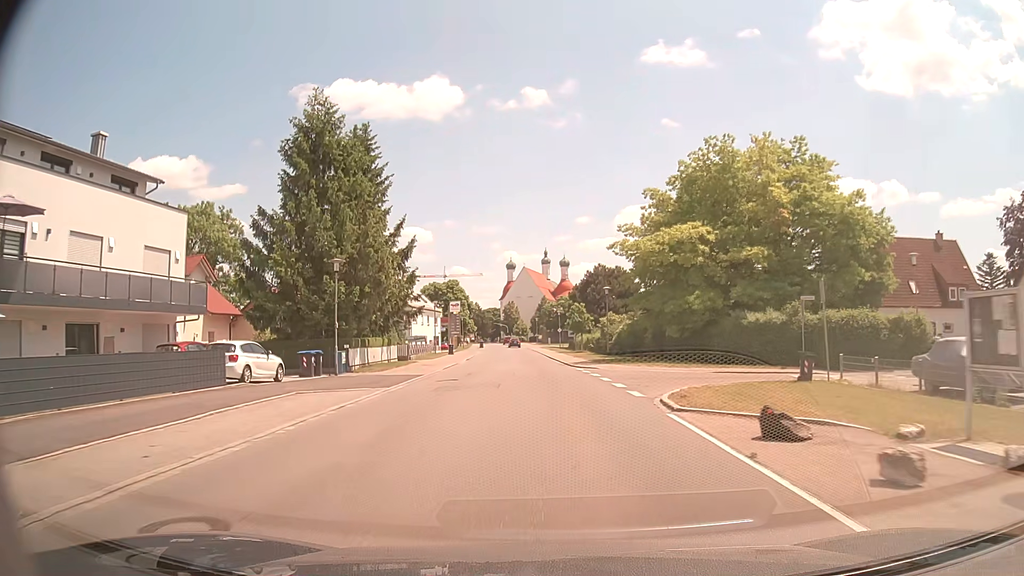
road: tertiary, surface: asphalt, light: Day
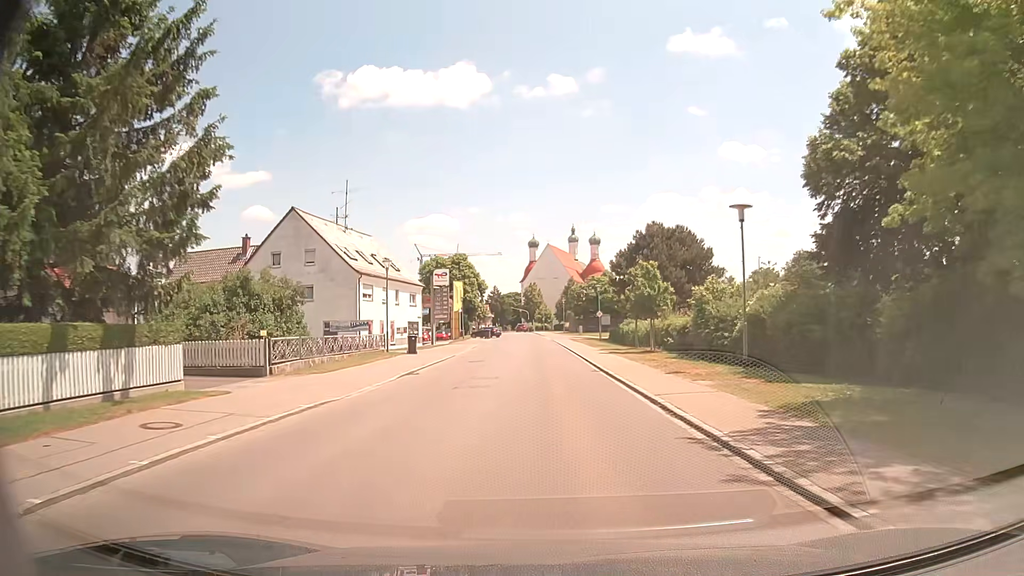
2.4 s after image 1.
(-0.6, +30.5) m; -2°
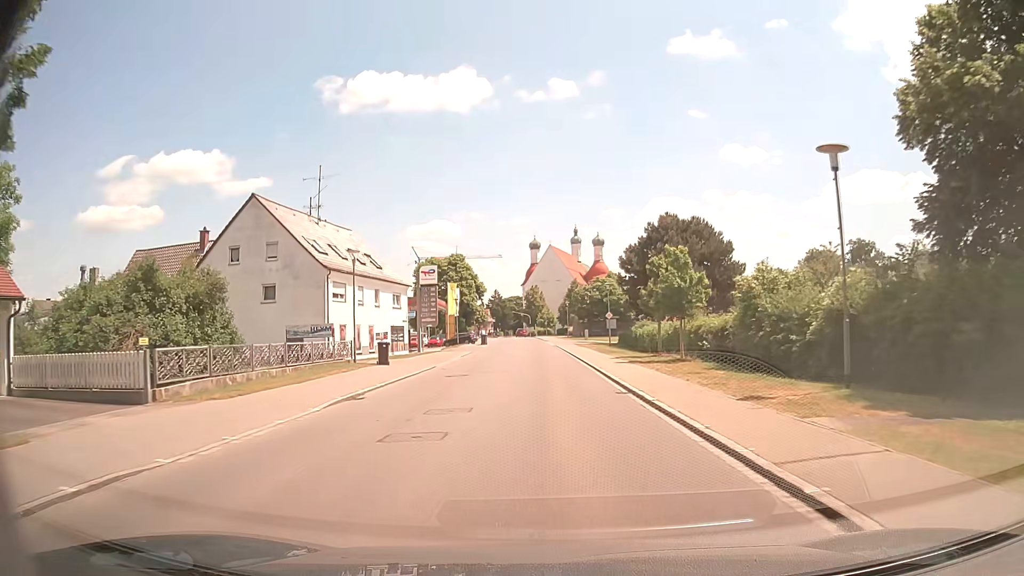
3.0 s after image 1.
(0.0, +7.4) m; -1°
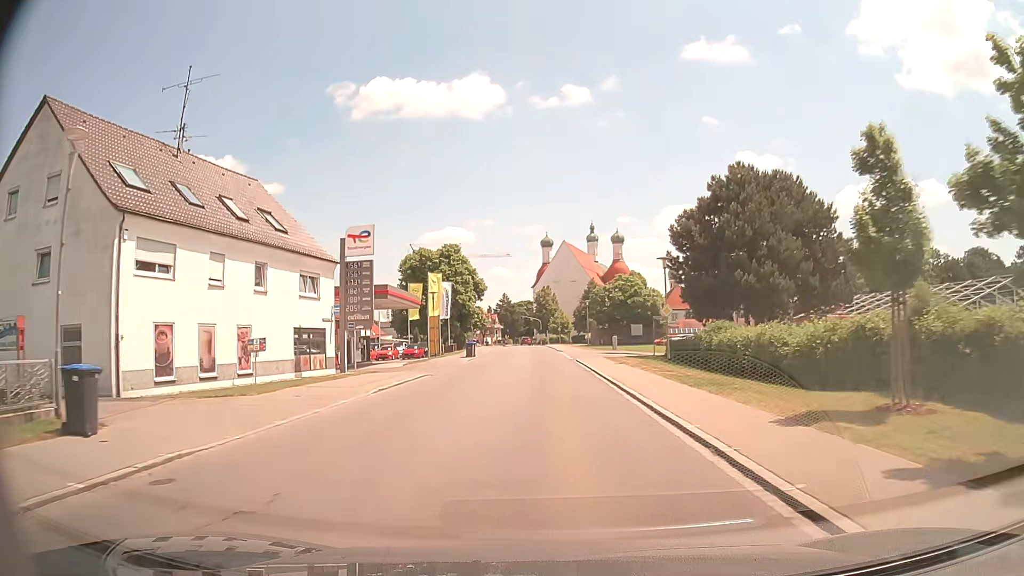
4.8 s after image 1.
(0.0, +22.0) m; -1°
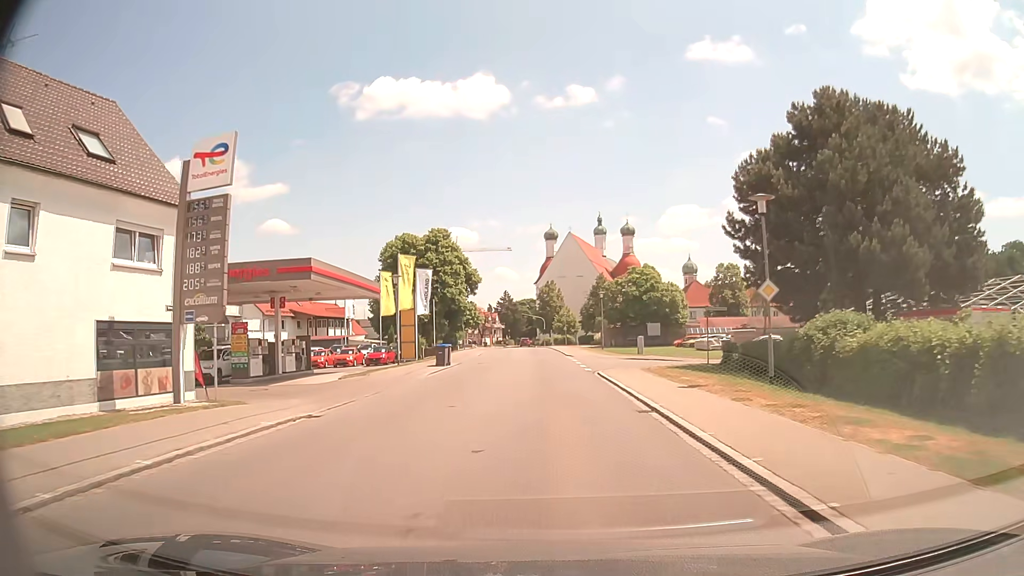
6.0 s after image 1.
(-0.1, +14.8) m; 0°
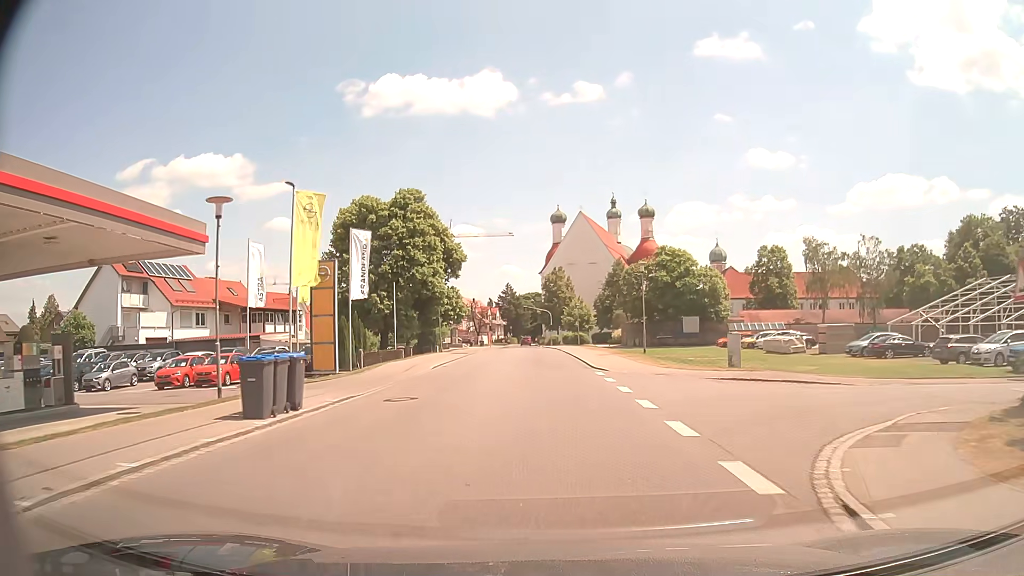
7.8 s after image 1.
(-0.2, +22.6) m; -1°
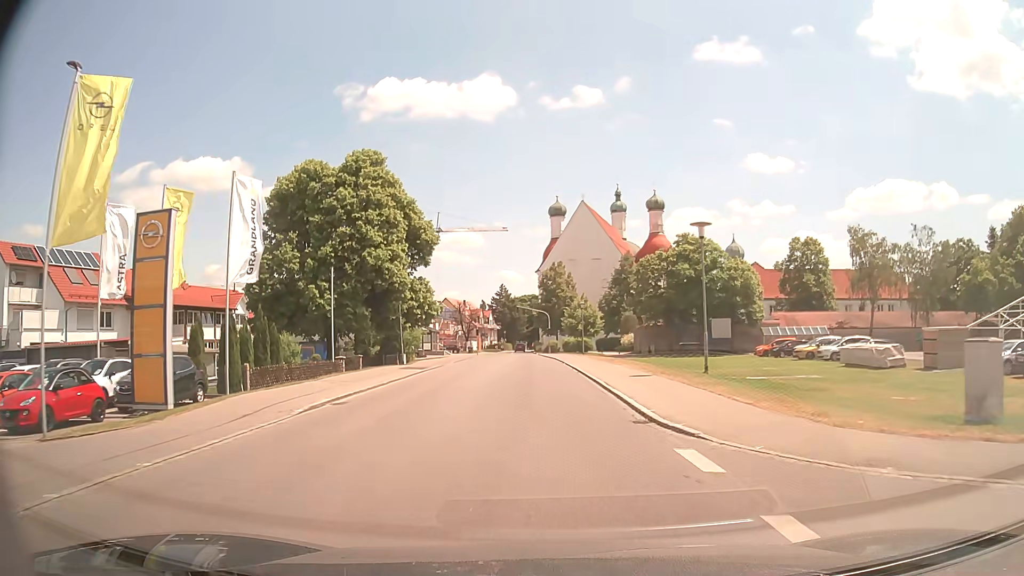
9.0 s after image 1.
(+0.1, +15.4) m; 0°
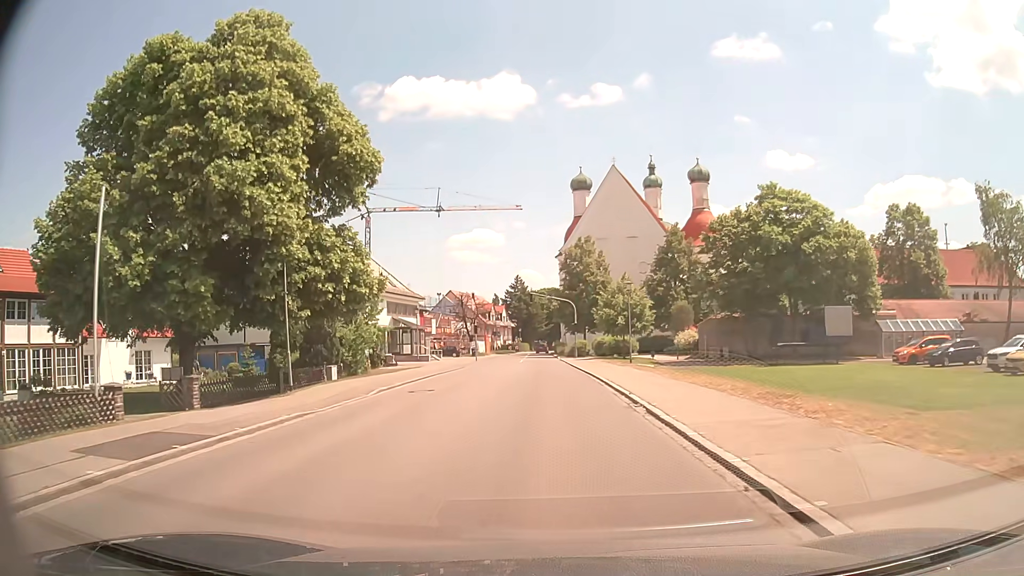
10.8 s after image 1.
(-0.3, +23.3) m; -1°
(0, +10) (0, +20) (0, +30) (-1, +40) (-1, +50) (-1, +60) (-1, +70) (-1, +80) (-1, +90) (-1, +100) m
